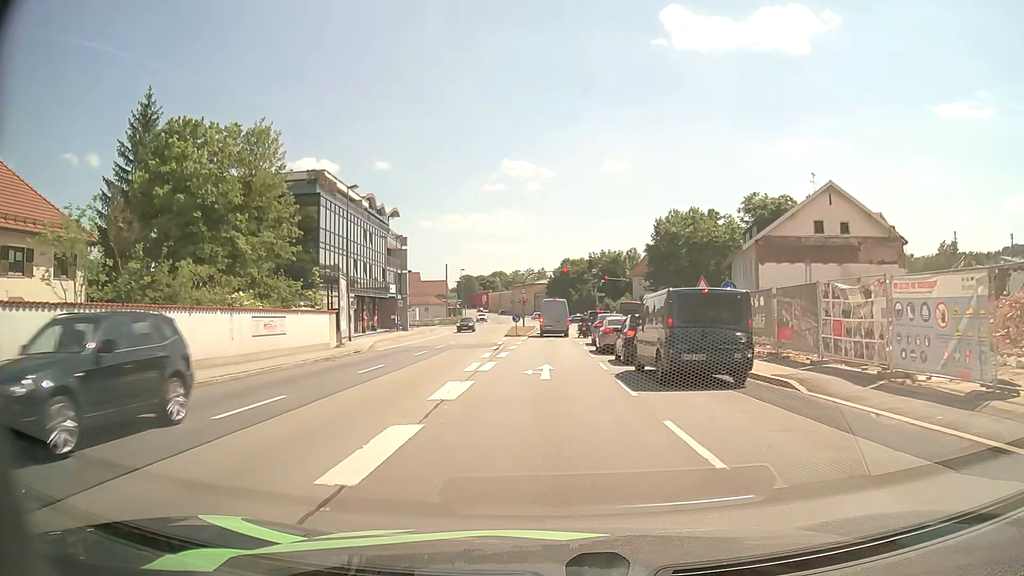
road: primary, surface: asphalt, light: Day
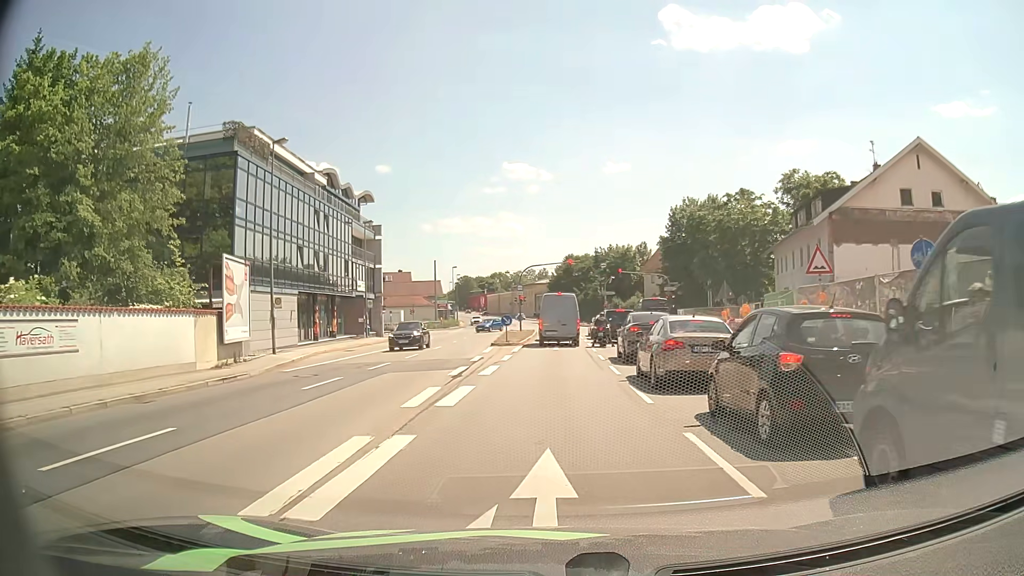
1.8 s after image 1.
(0.0, +12.9) m; 0°
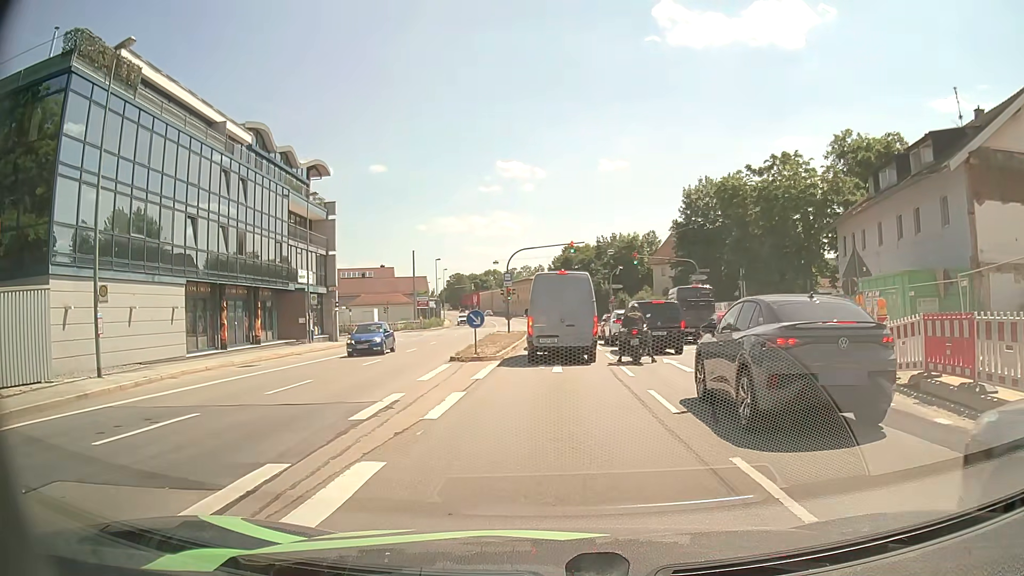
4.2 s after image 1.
(0.0, +13.5) m; +1°
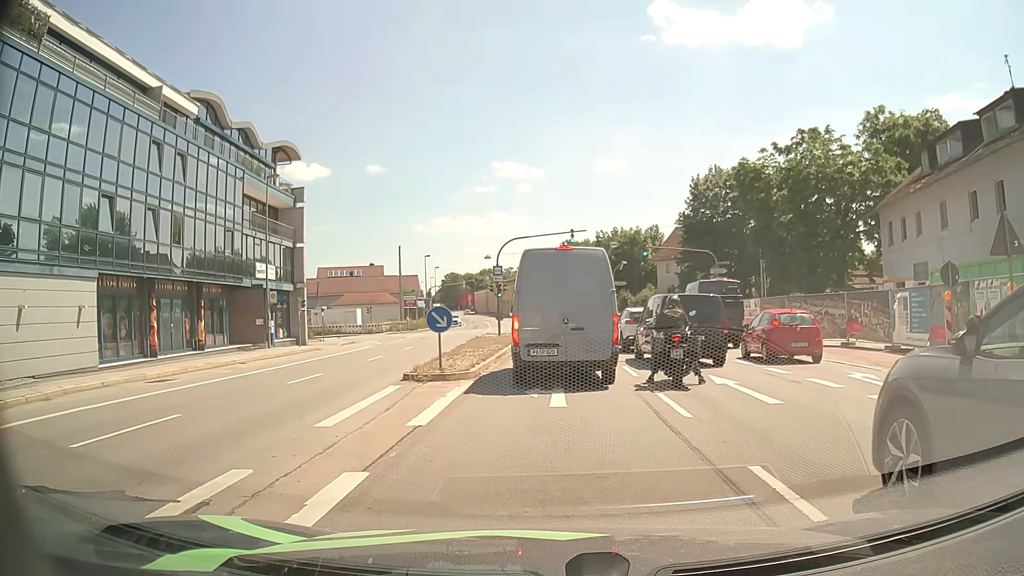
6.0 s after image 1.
(0.0, +6.4) m; -2°
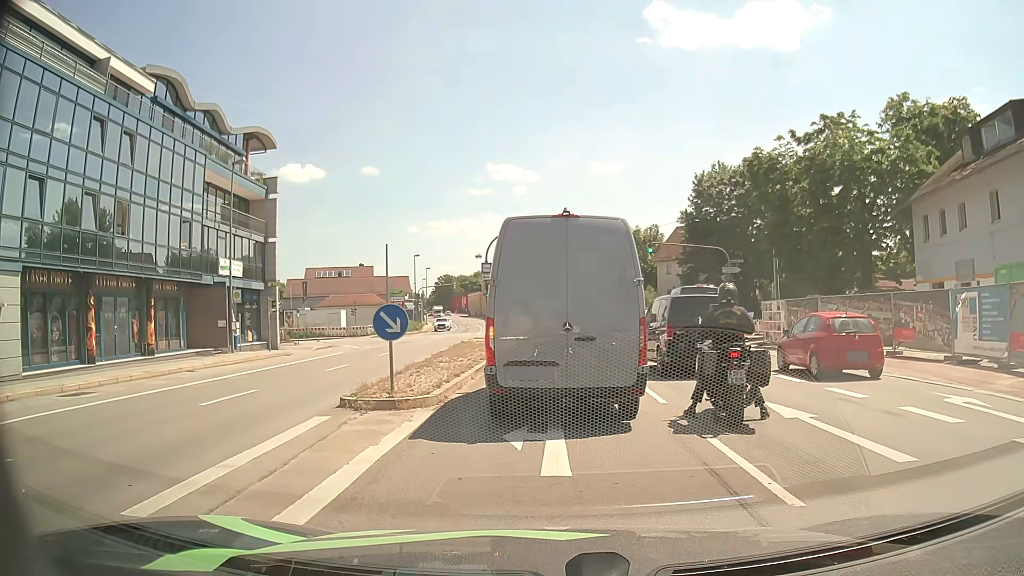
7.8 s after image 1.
(+0.1, +4.1) m; +2°
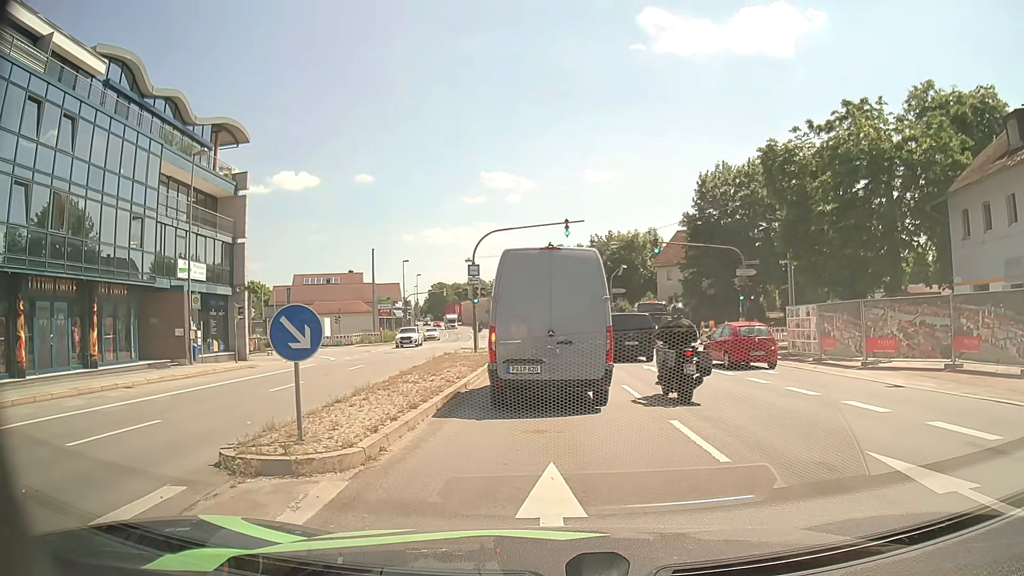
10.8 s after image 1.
(0.0, +4.1) m; 0°
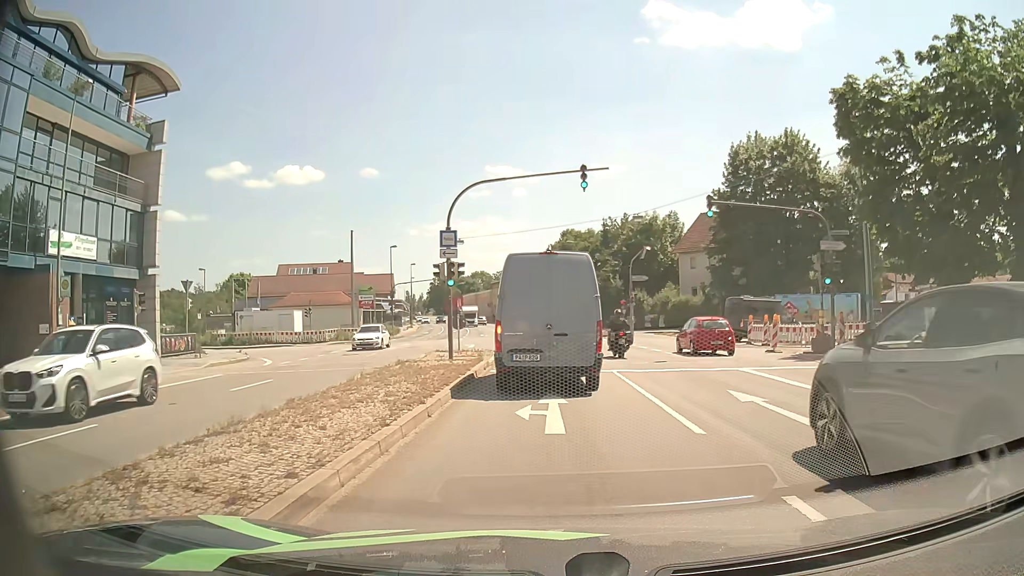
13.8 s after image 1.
(-0.1, +10.6) m; 0°
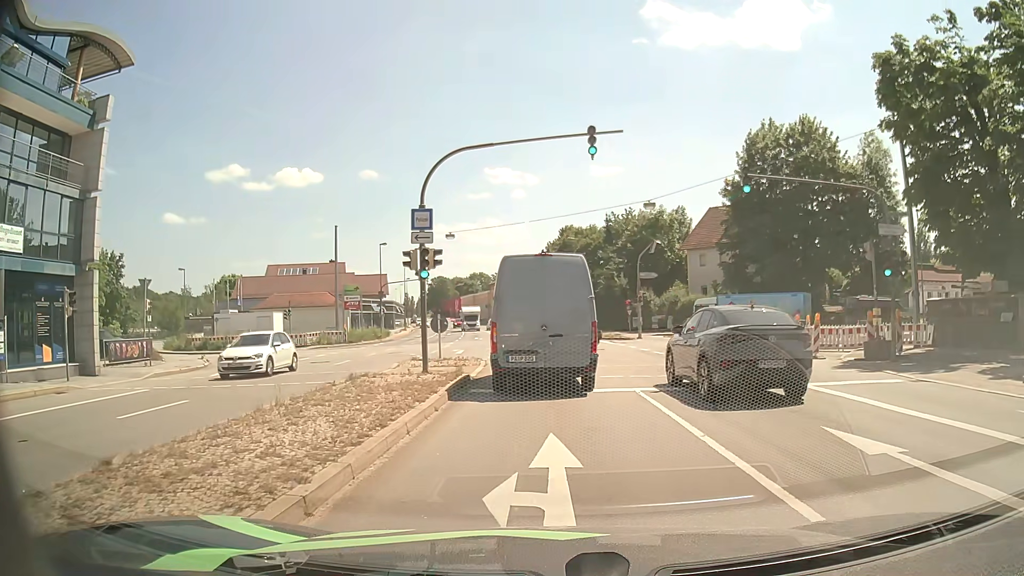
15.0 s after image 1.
(0.0, +4.9) m; +1°
